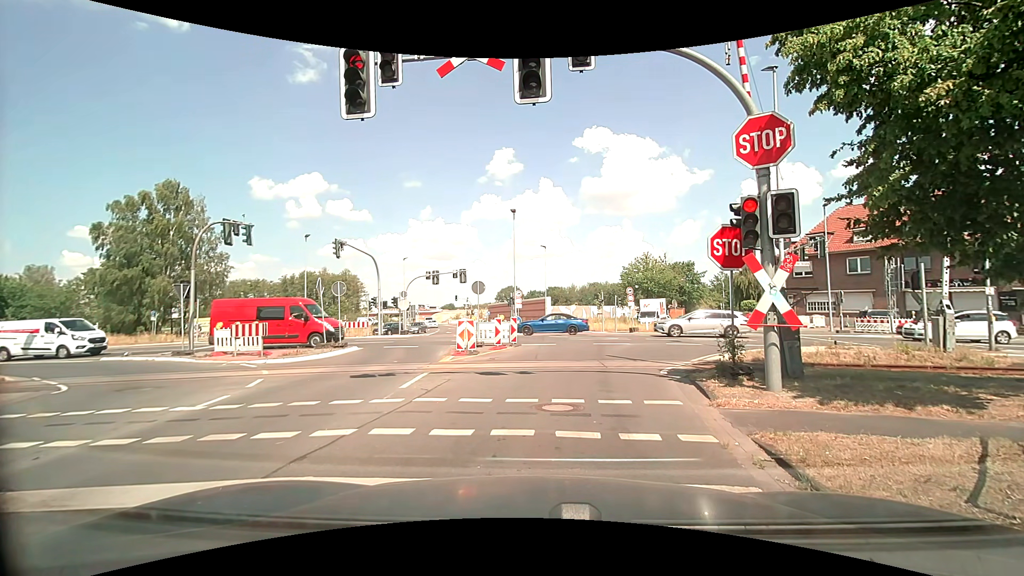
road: tertiary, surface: asphalt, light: Day
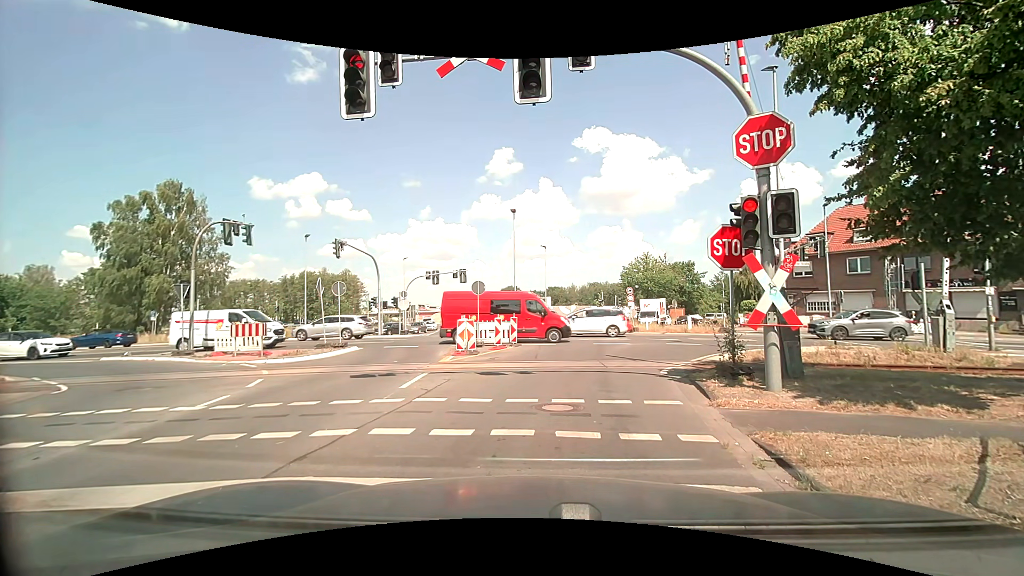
(0.0, 0.0) m; 0°
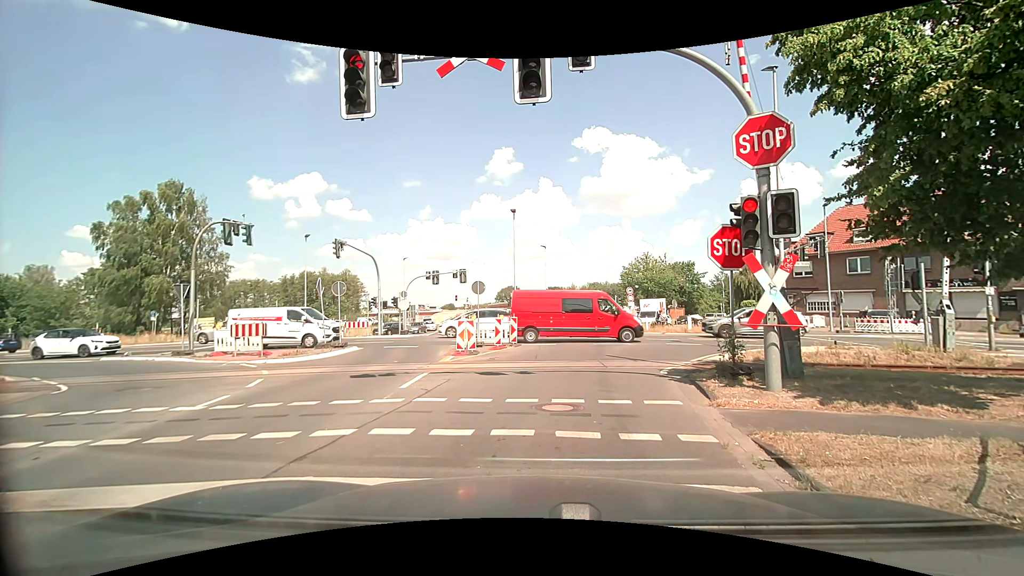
(0.0, 0.0) m; 0°
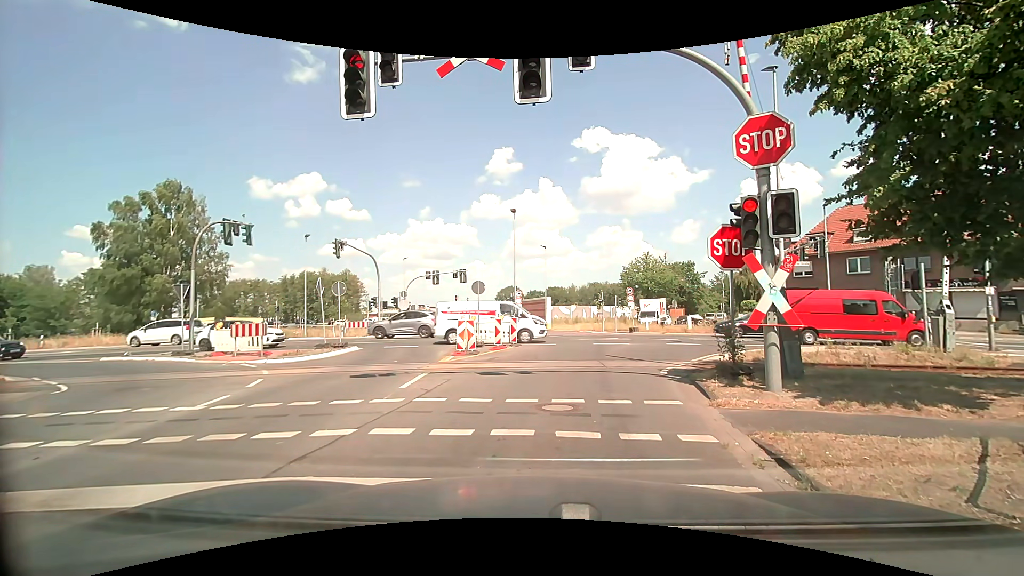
(0.0, 0.0) m; 0°
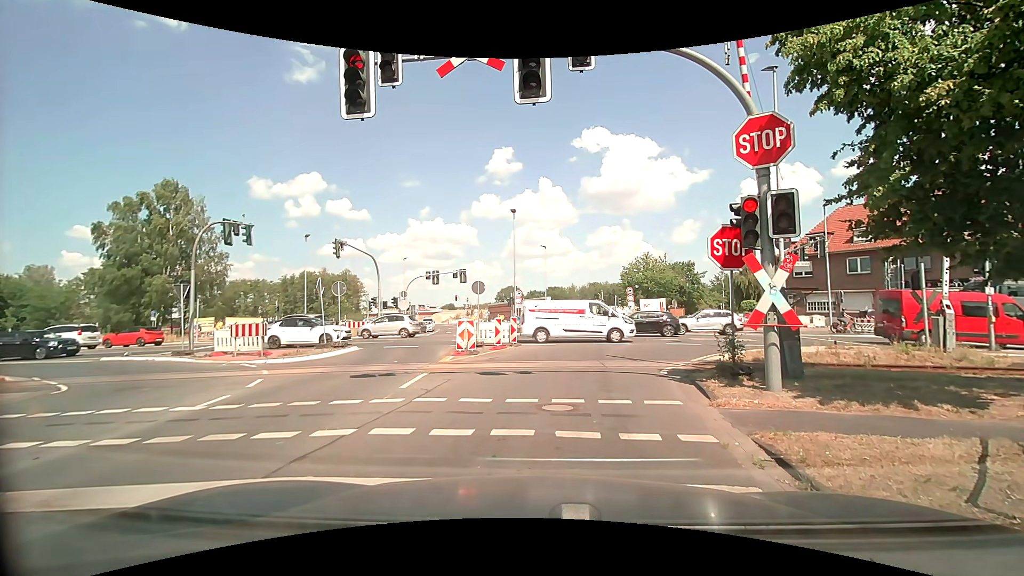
(0.0, 0.0) m; 0°
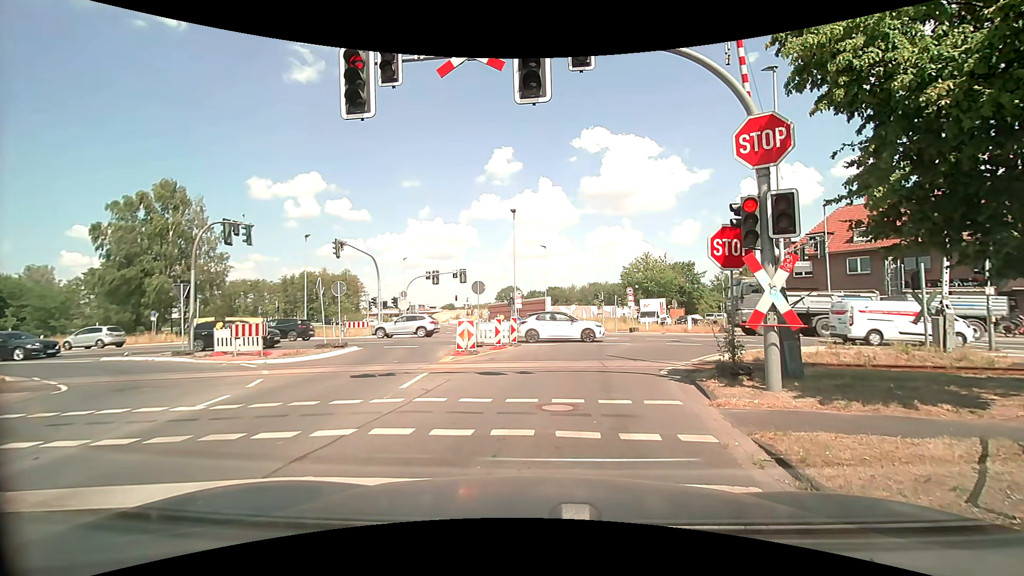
(0.0, 0.0) m; 0°
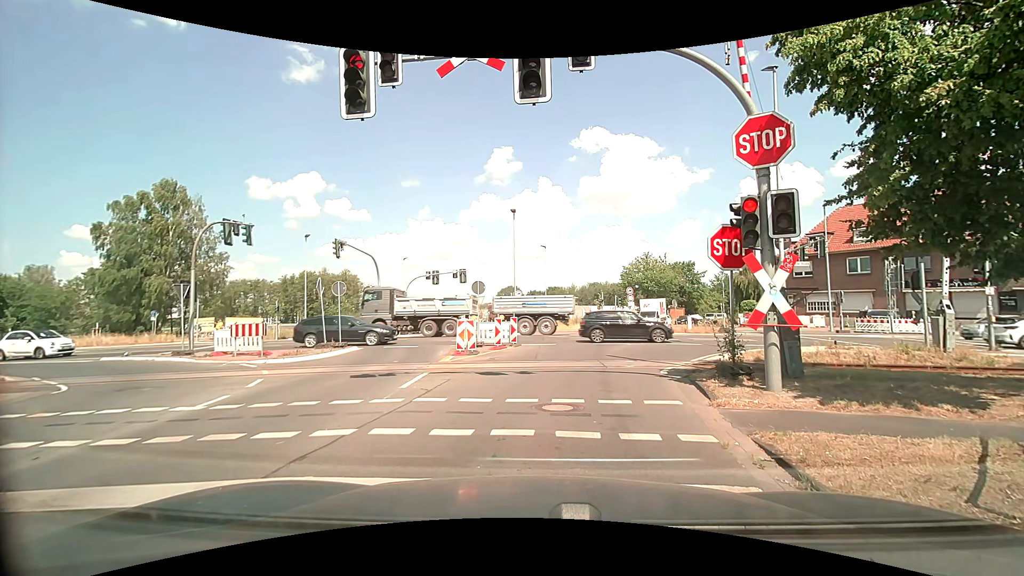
(0.0, 0.0) m; 0°
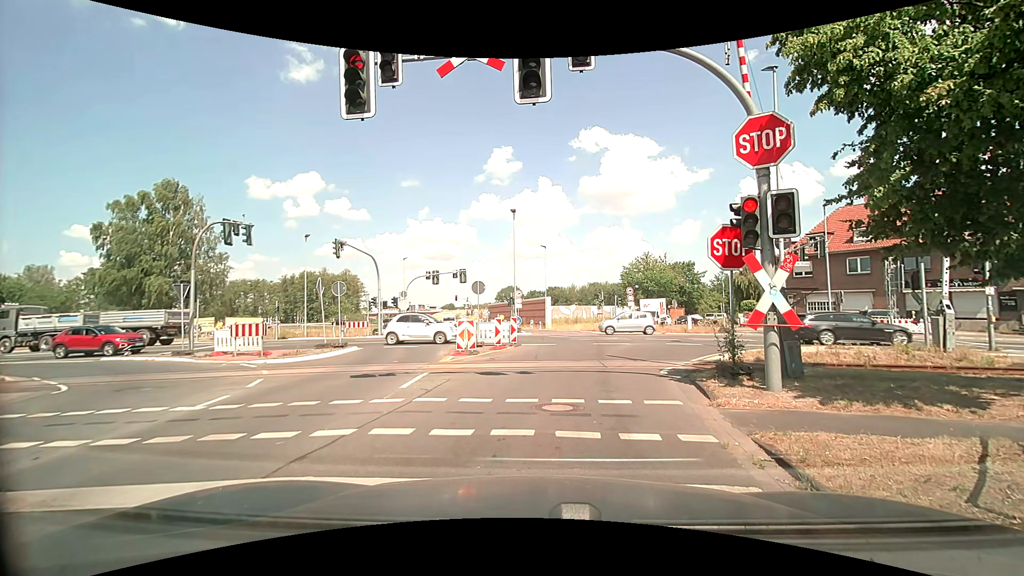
(0.0, 0.0) m; 0°
